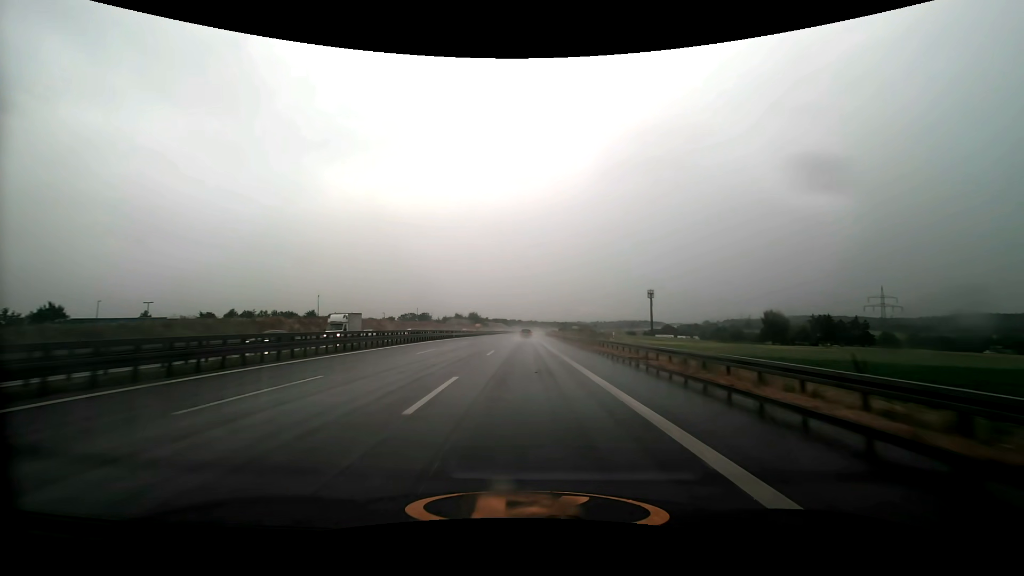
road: motorway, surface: asphalt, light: Day
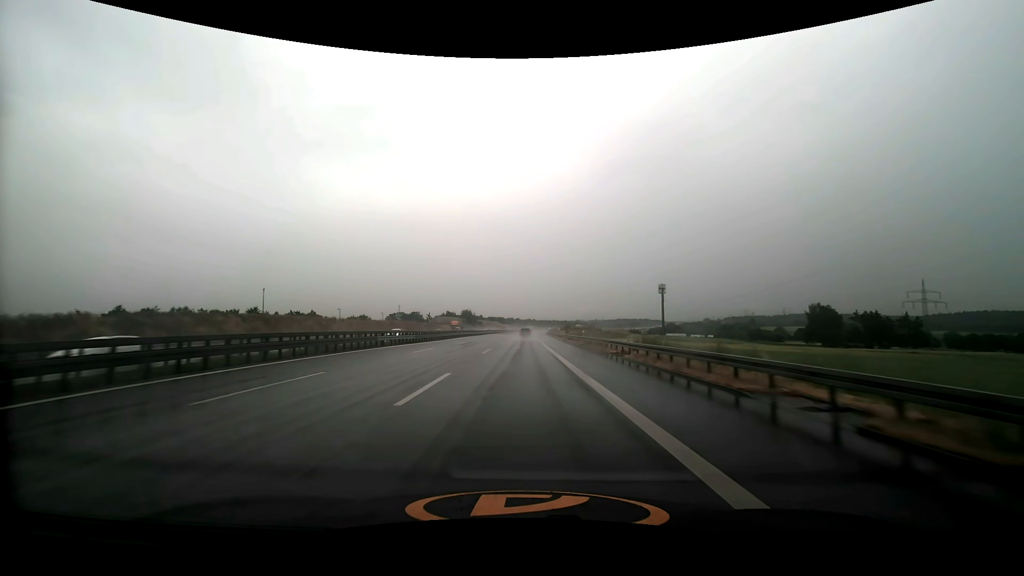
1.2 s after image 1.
(+0.1, +35.4) m; 0°
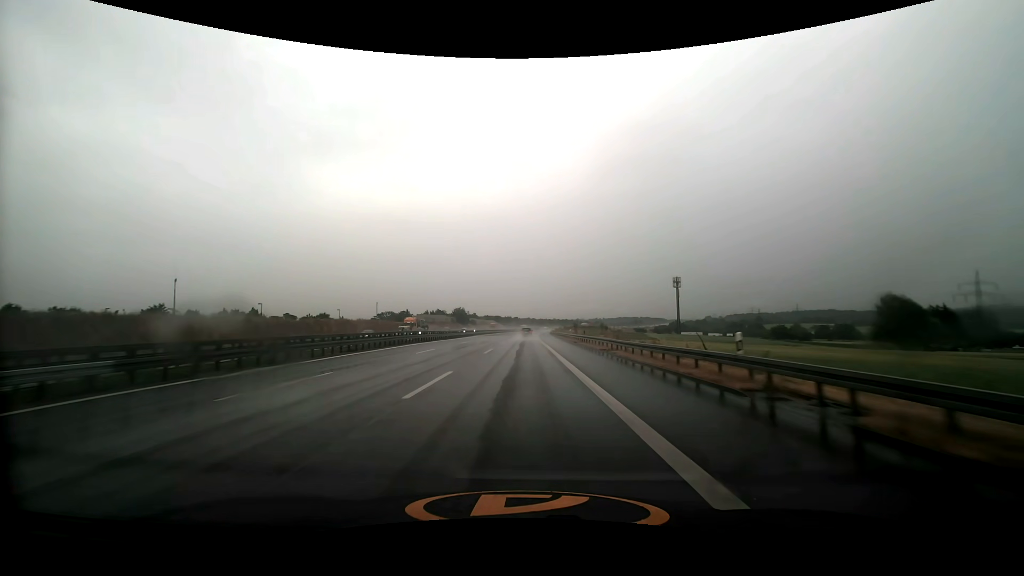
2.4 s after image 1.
(0.0, +35.2) m; 0°
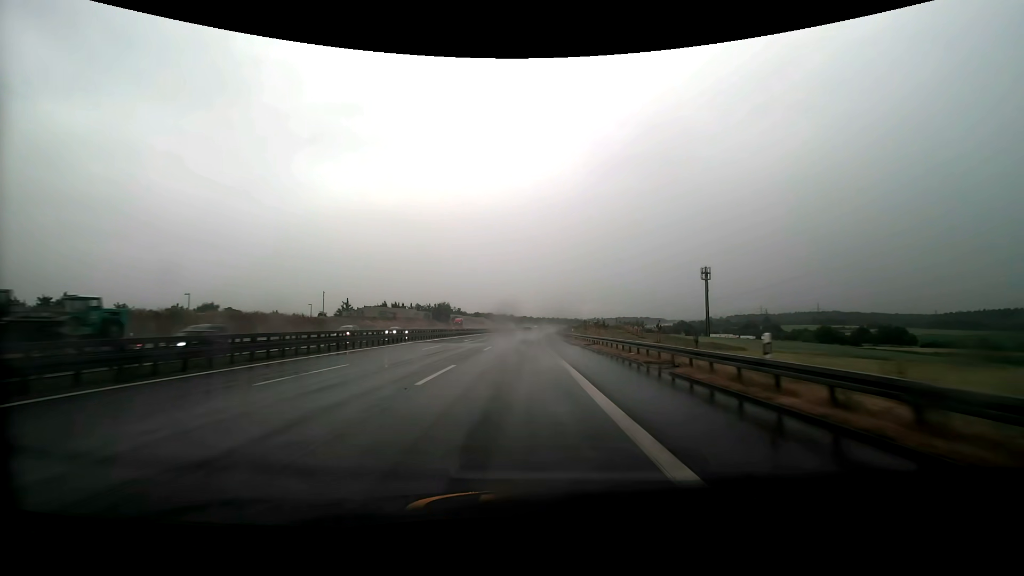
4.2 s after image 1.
(+0.2, +52.6) m; 0°
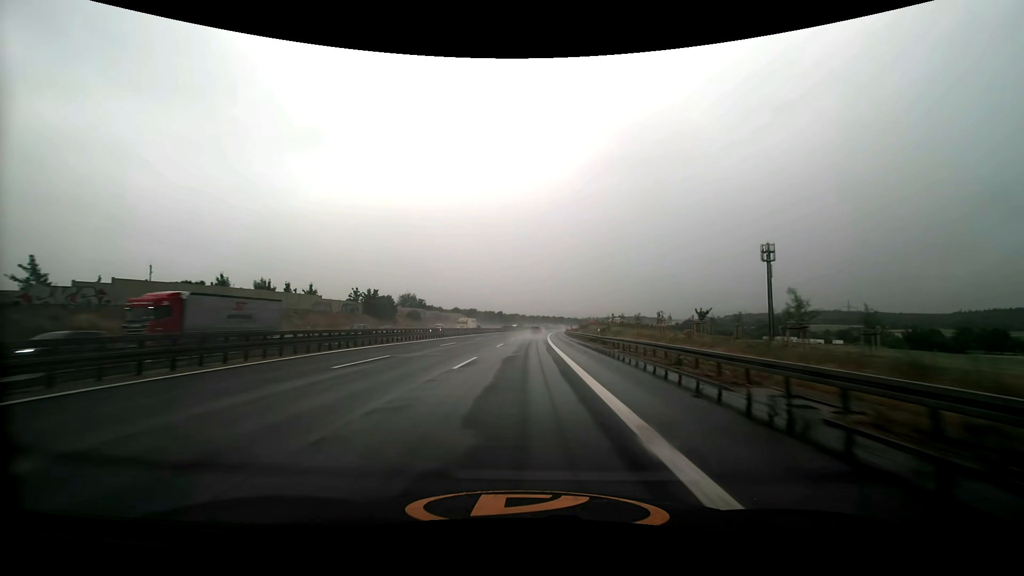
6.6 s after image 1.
(+0.4, +70.4) m; +1°
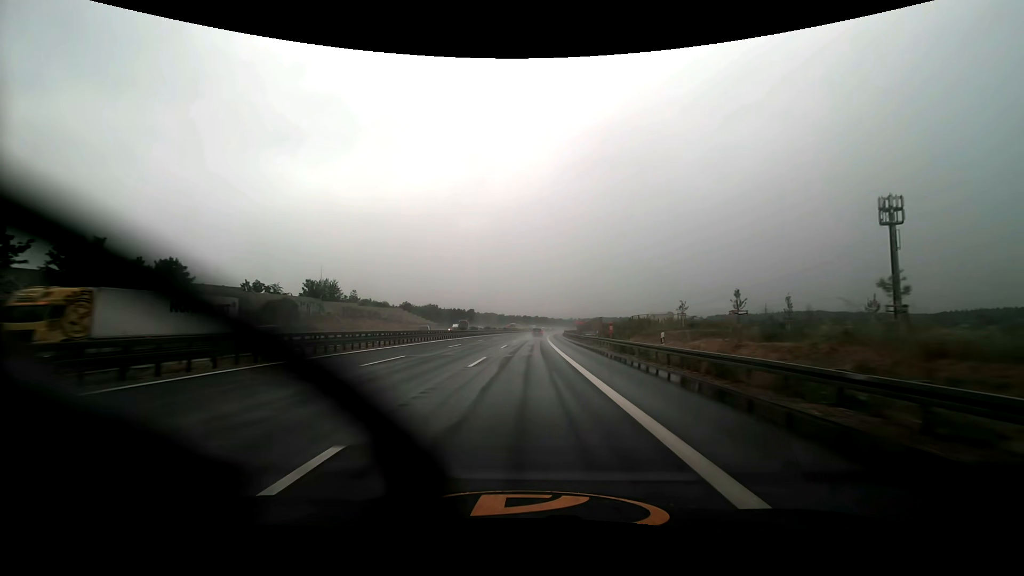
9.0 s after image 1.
(+1.3, +69.8) m; +2°
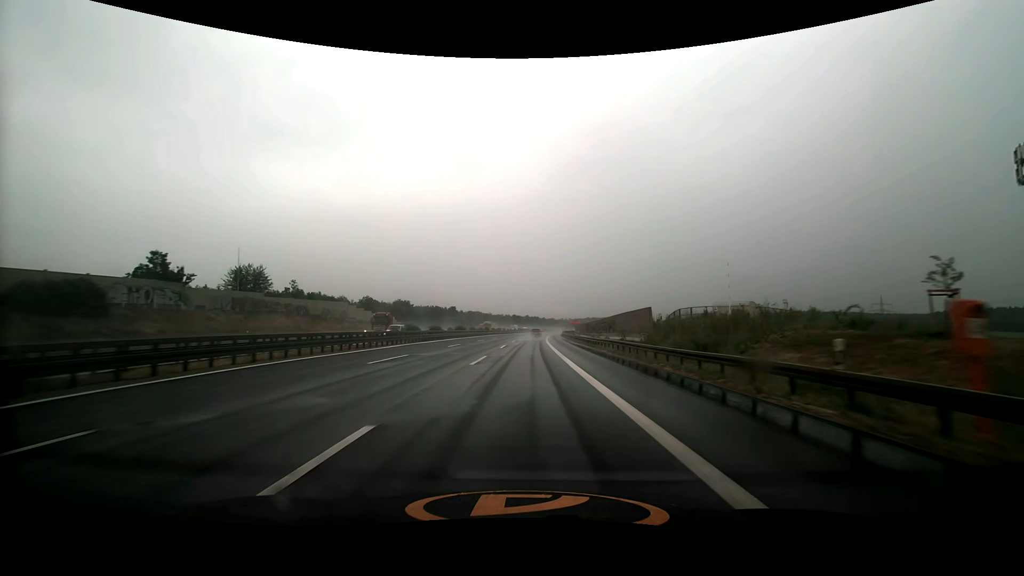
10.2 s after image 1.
(+0.3, +34.7) m; +1°
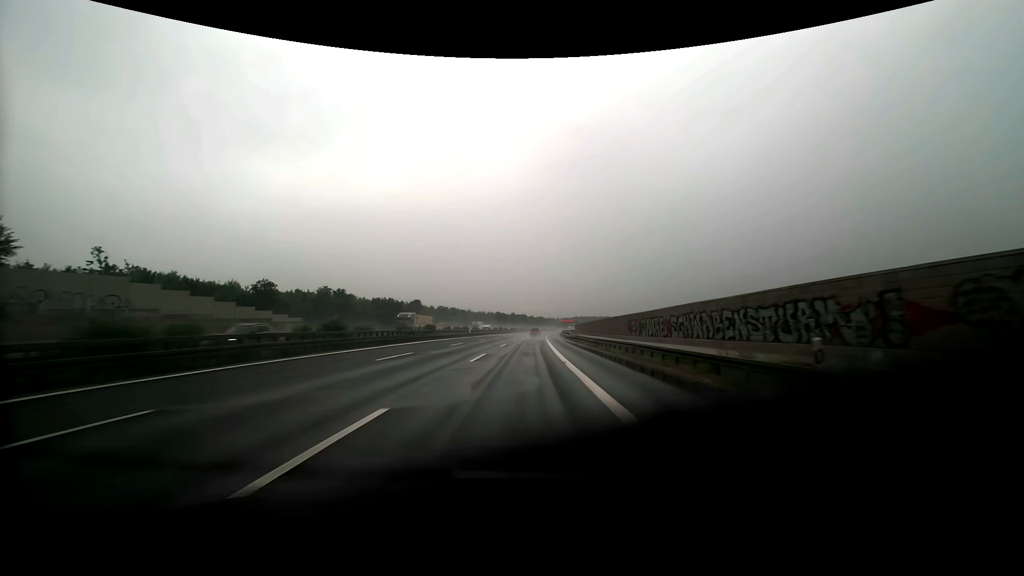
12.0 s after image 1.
(+0.8, +52.6) m; +2°
(0, +10) (0, +20) (0, +30) (0, +40) (+1, +50) (+1, +60) (+1, +70) (+2, +80) (+2, +90) (+2, +100) m
